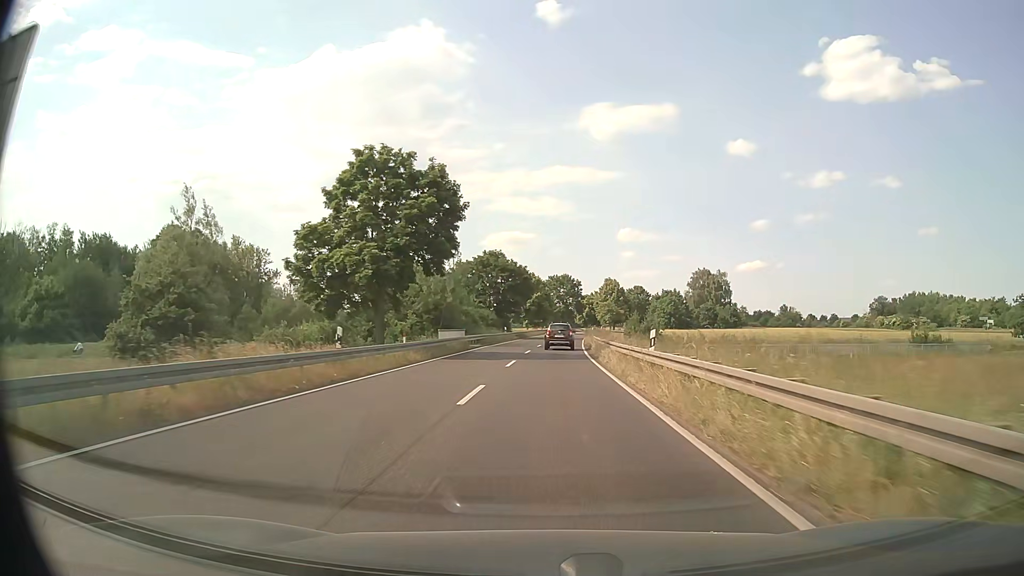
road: primary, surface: asphalt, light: Day
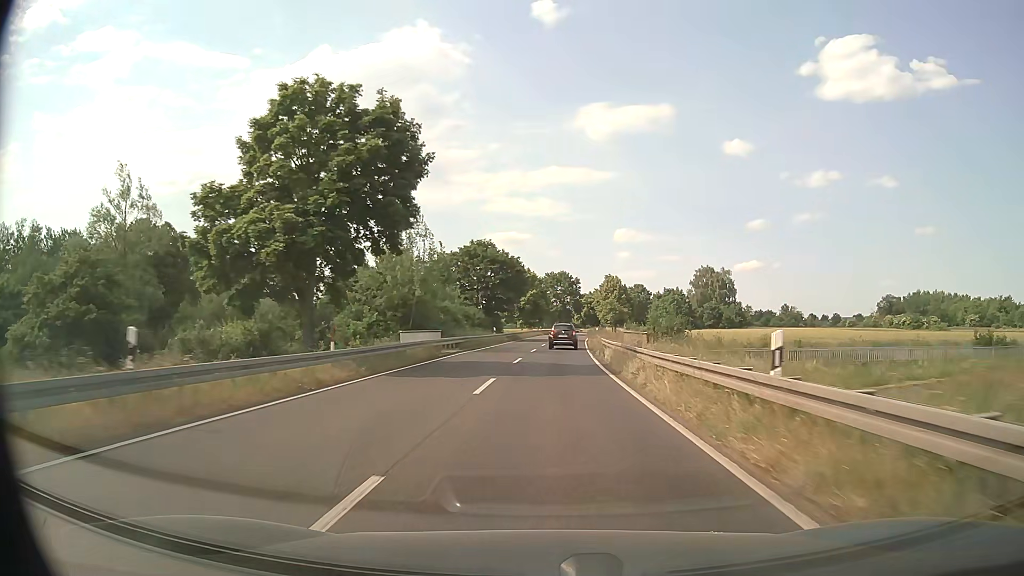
(0.0, +9.9) m; 0°
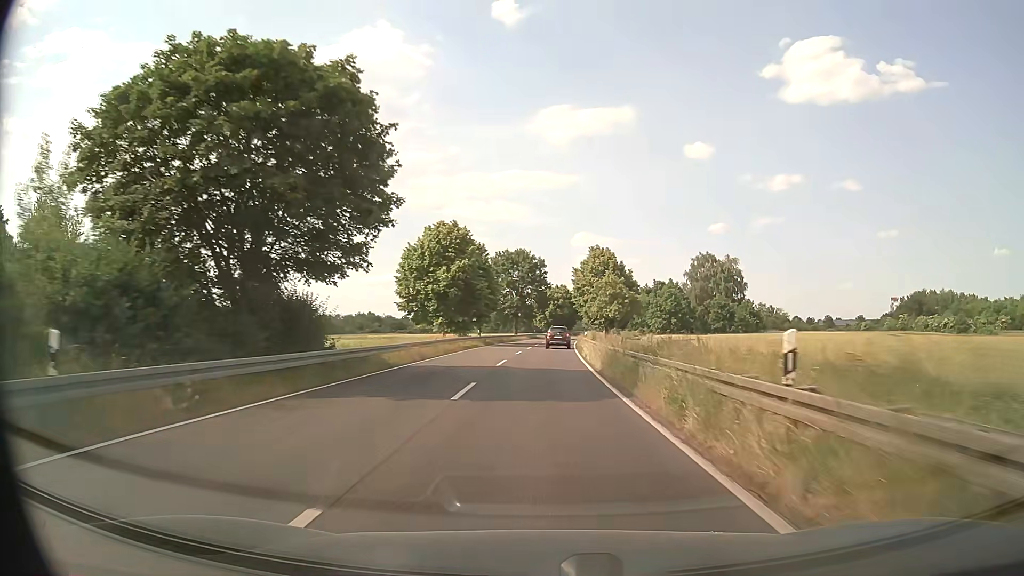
(+1.3, +49.4) m; +3°
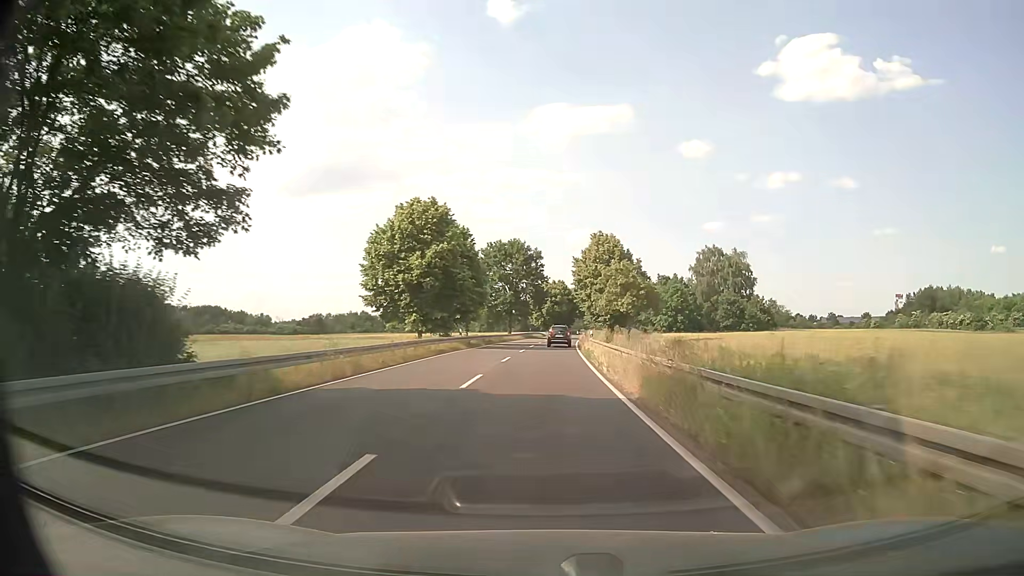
(+0.1, +9.9) m; 0°
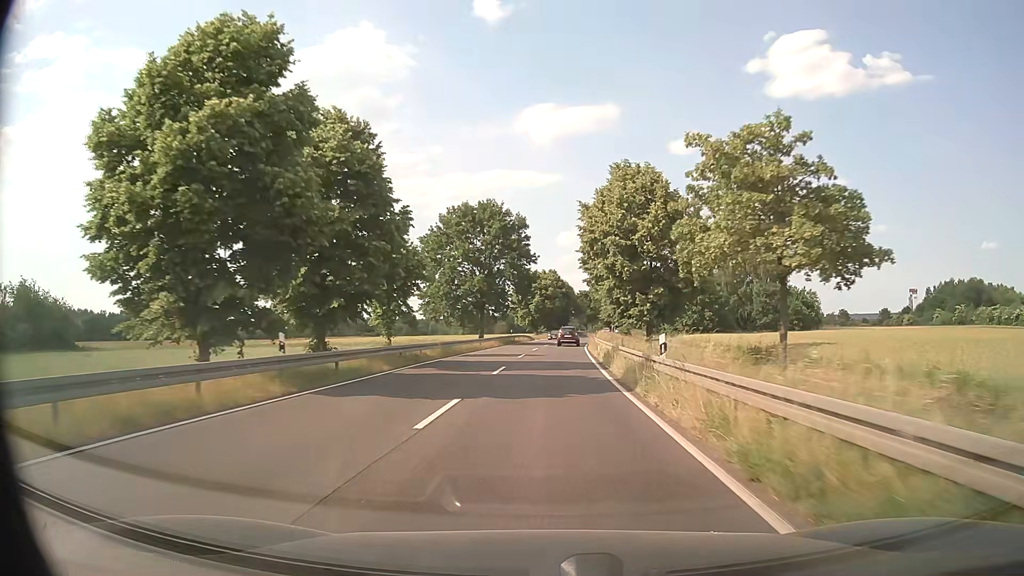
(+0.2, +29.9) m; +1°
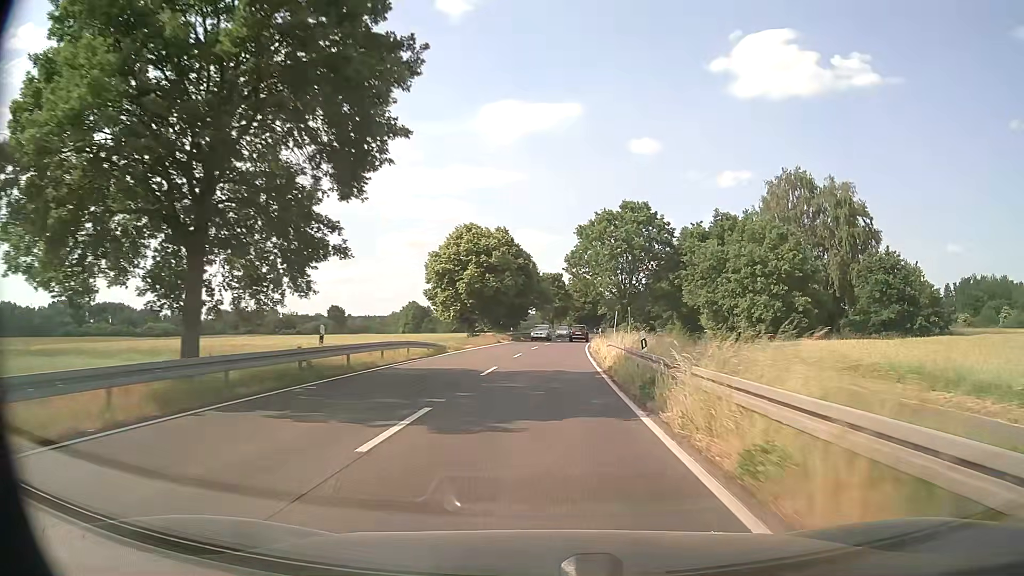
(+1.6, +50.2) m; +4°
(0, +10) (0, +20) (0, +30) (+1, +40) (+2, +50) (+2, +60) (+3, +70) (+4, +80) (+5, +90) (+7, +100) m
